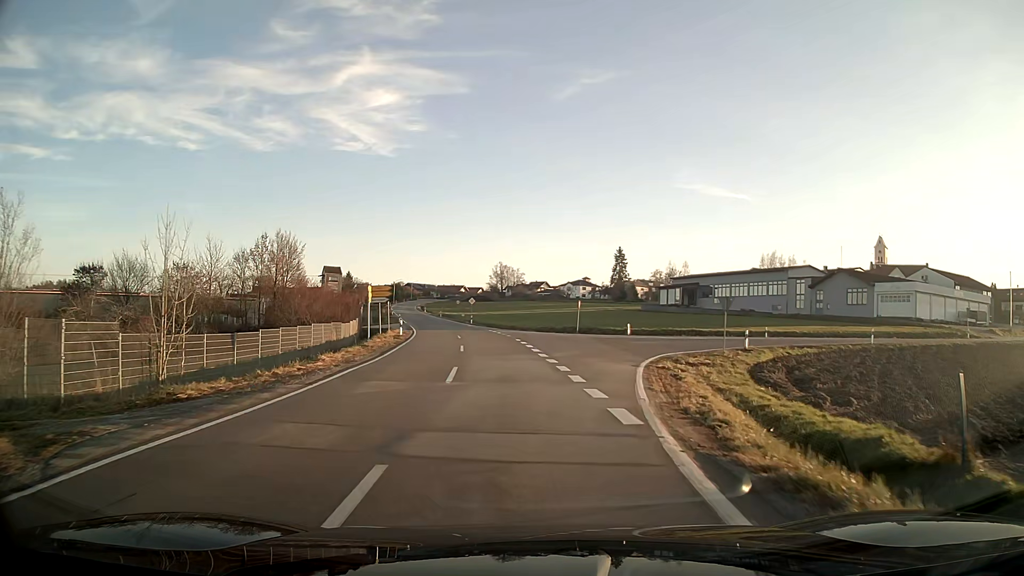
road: tertiary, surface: asphalt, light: Day
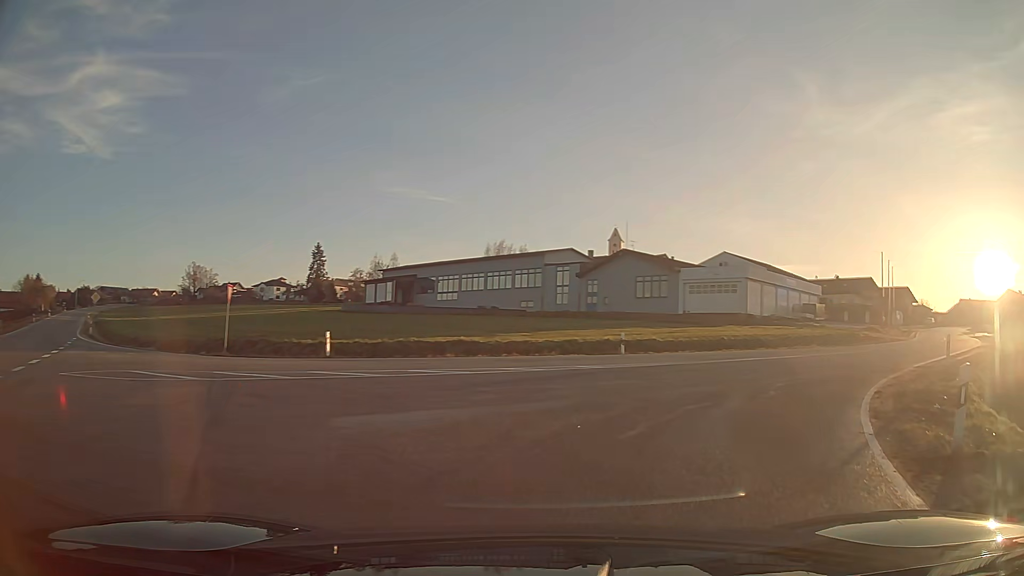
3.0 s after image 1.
(+4.6, +29.2) m; +30°
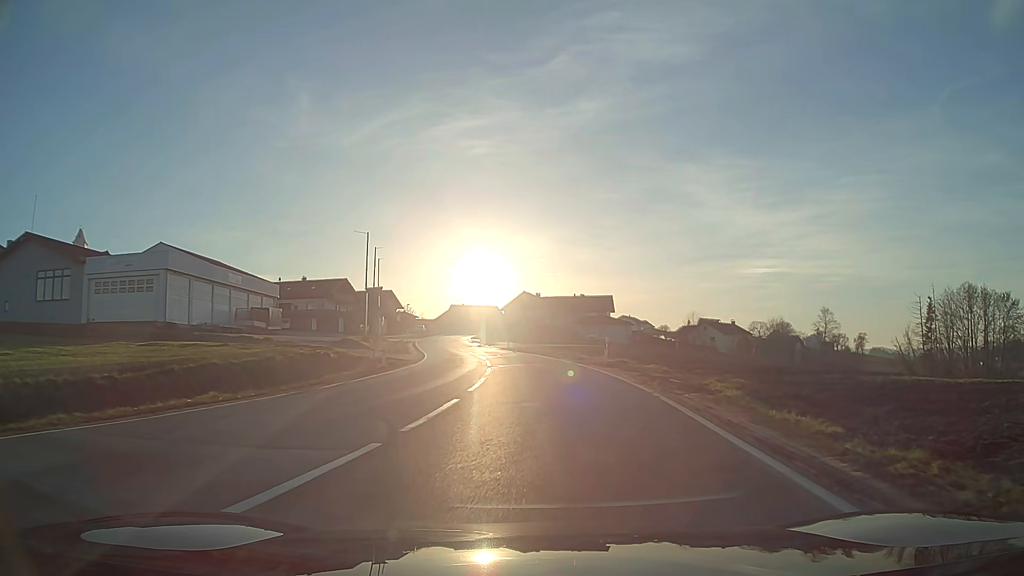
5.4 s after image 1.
(+9.2, +20.7) m; +41°
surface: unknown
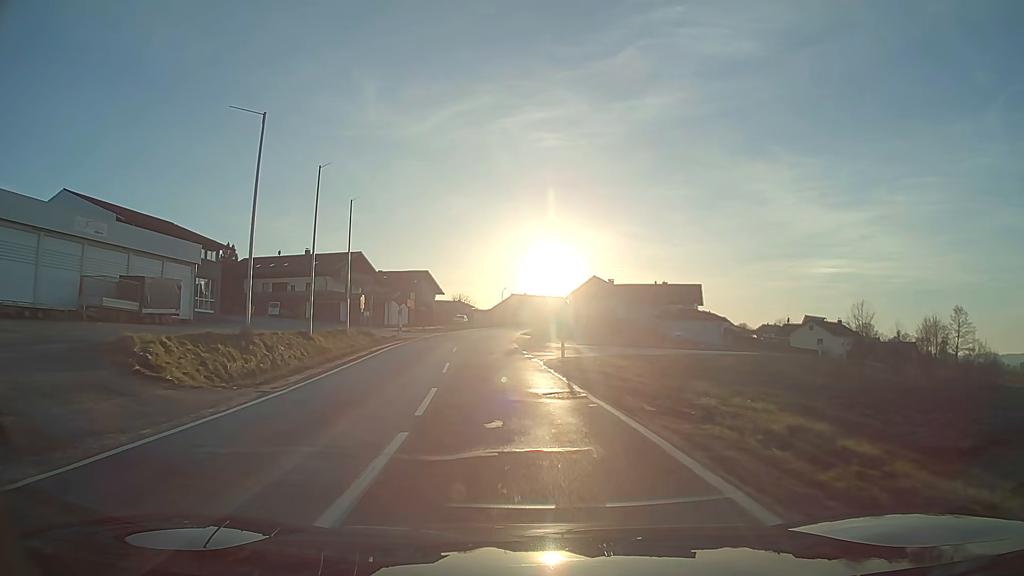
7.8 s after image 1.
(-1.0, +28.5) m; -7°
